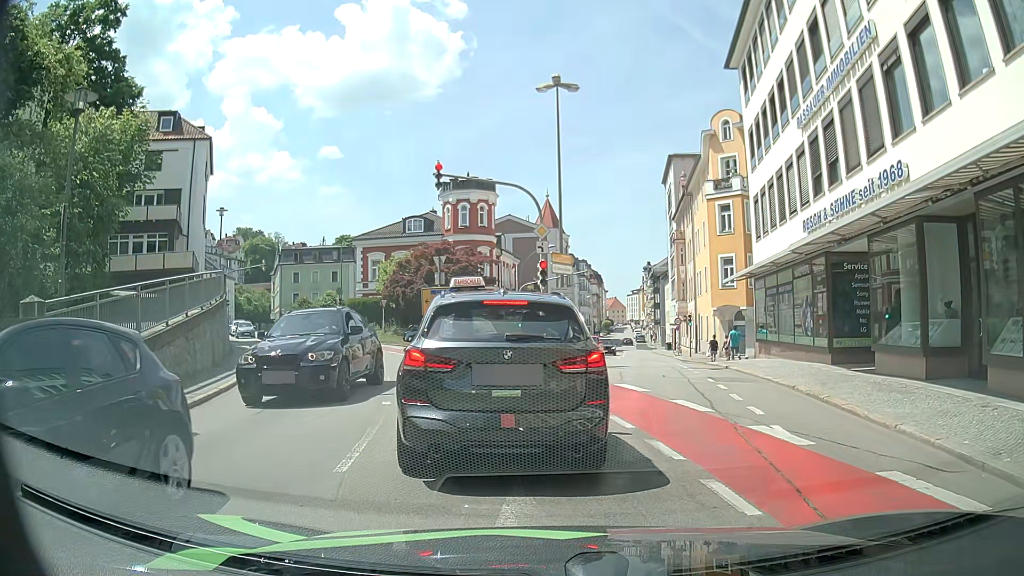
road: tertiary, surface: asphalt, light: Day
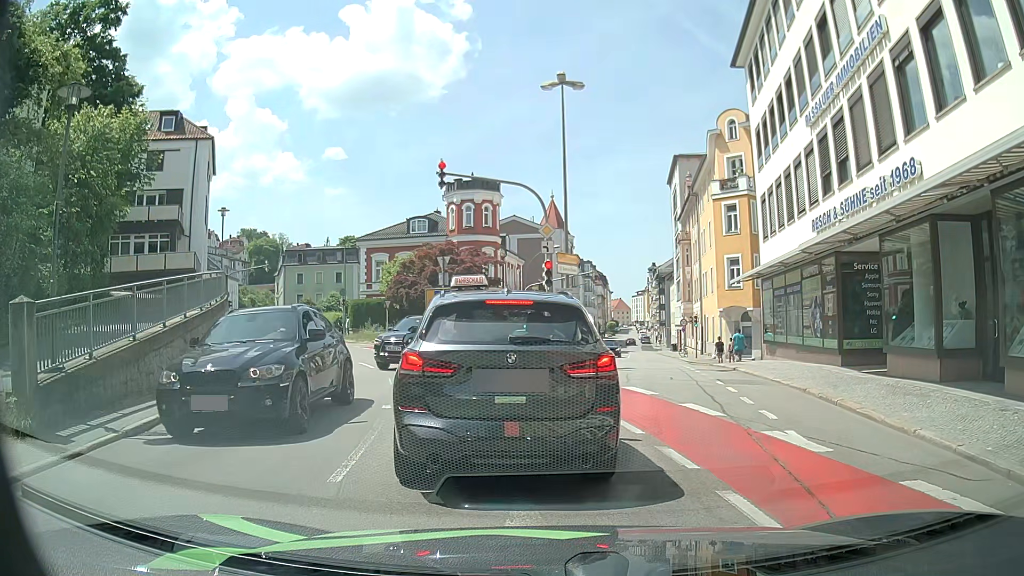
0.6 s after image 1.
(0.0, +0.4) m; 0°
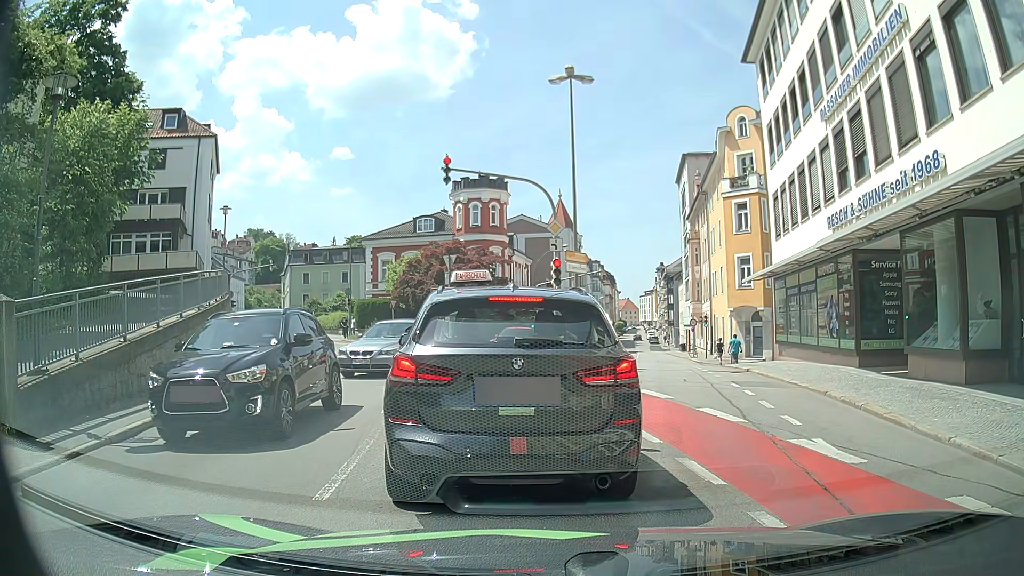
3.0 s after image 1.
(0.0, +0.7) m; 0°
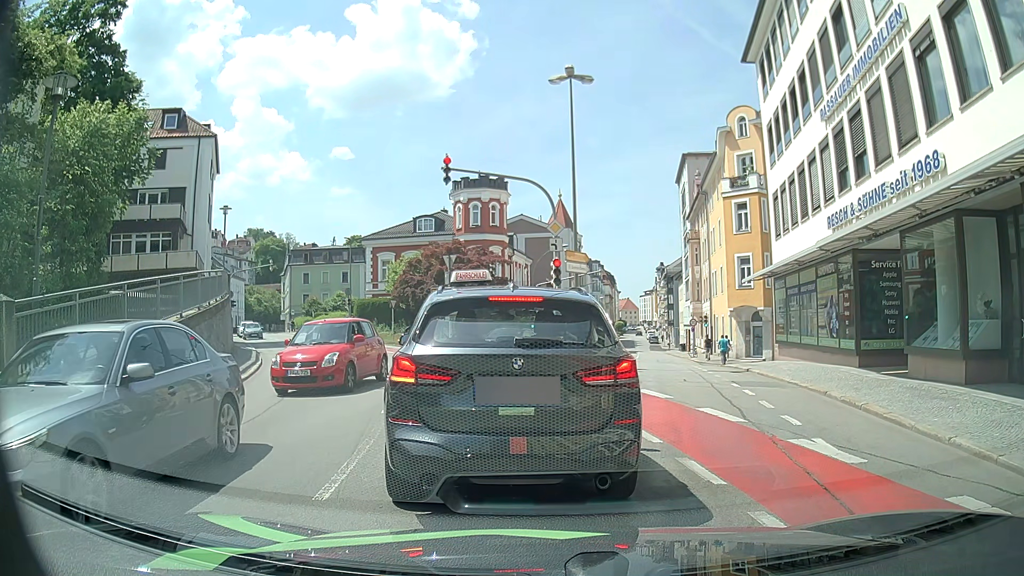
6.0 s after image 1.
(0.0, 0.0) m; 0°
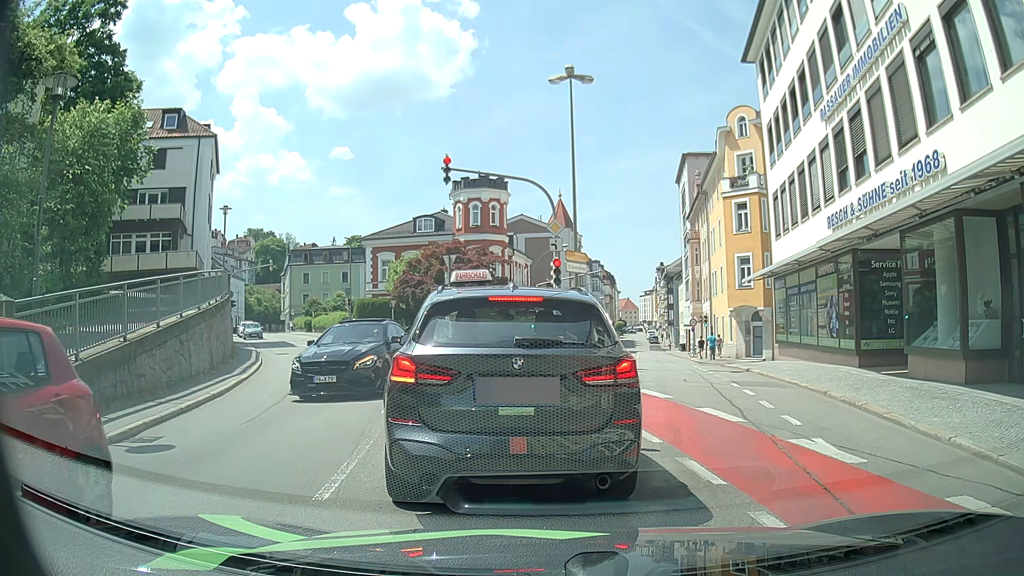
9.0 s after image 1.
(0.0, 0.0) m; 0°
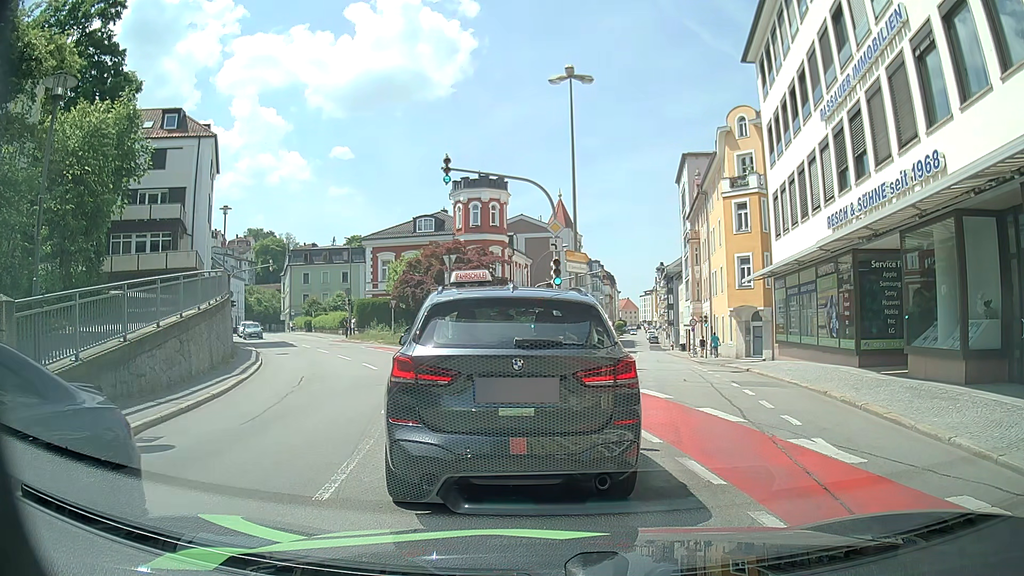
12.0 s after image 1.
(0.0, 0.0) m; 0°
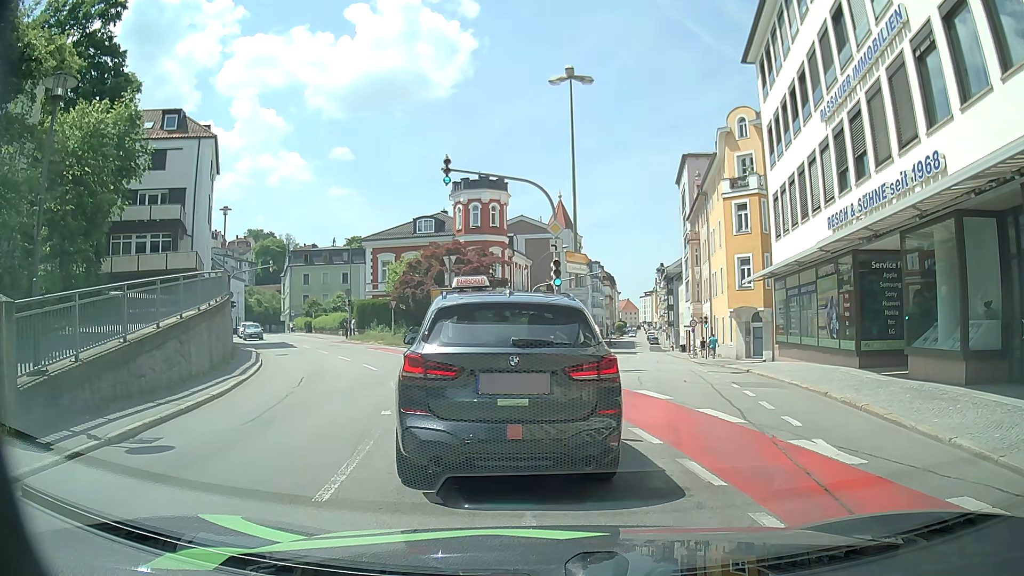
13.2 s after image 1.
(0.0, 0.0) m; 0°
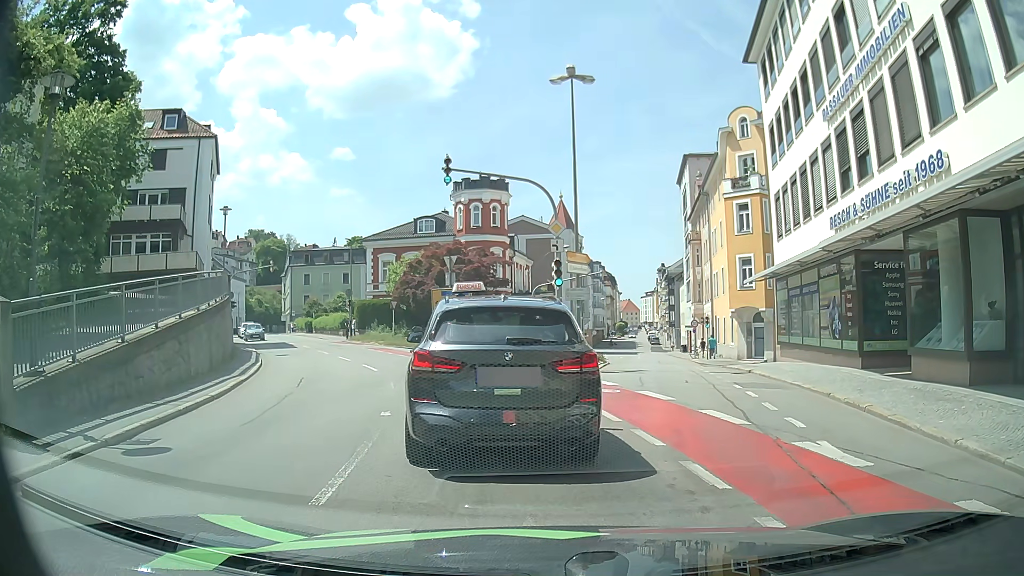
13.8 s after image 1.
(0.0, +0.1) m; 0°
